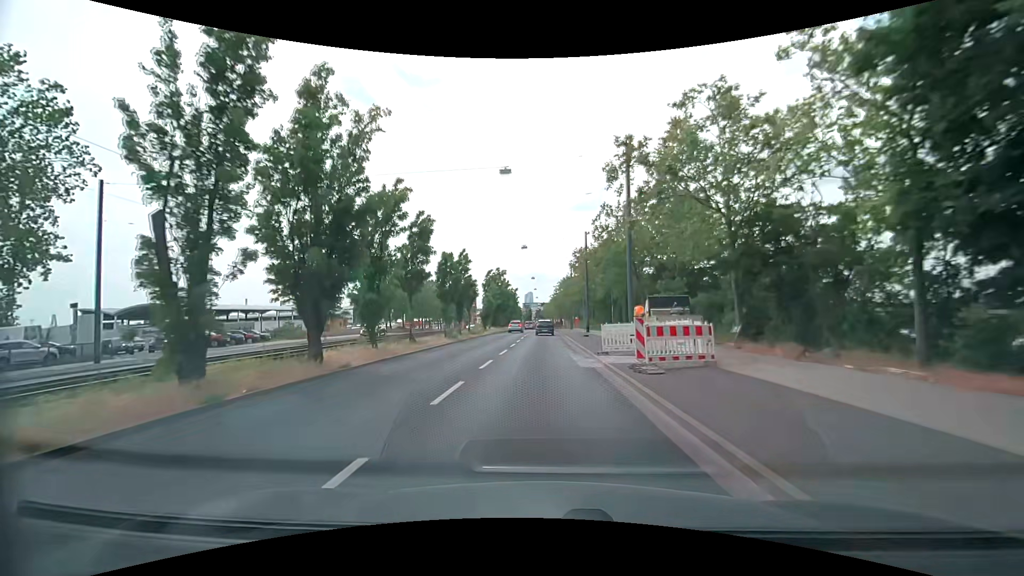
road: primary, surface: asphalt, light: Day
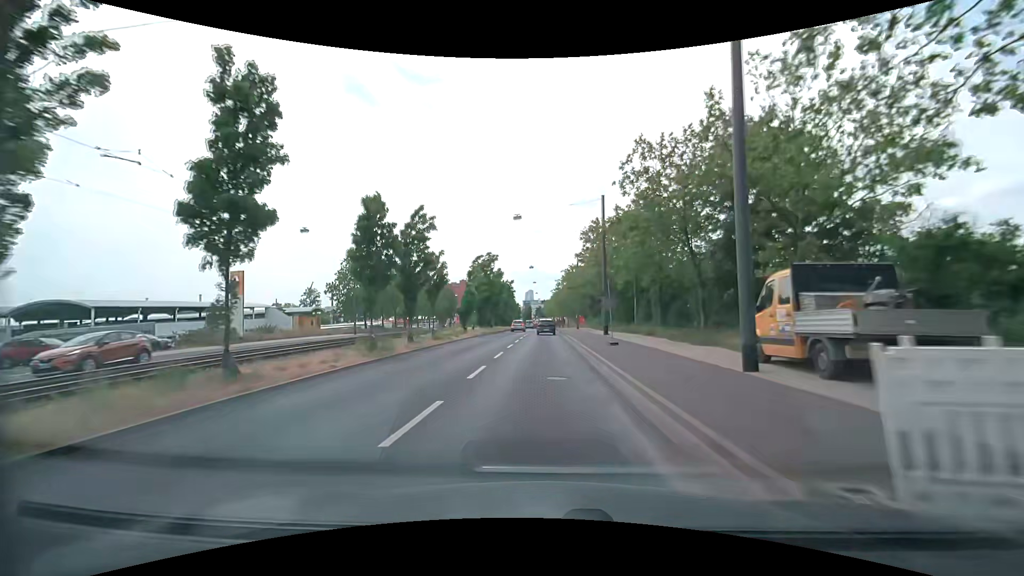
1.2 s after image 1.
(-0.1, +14.6) m; 0°
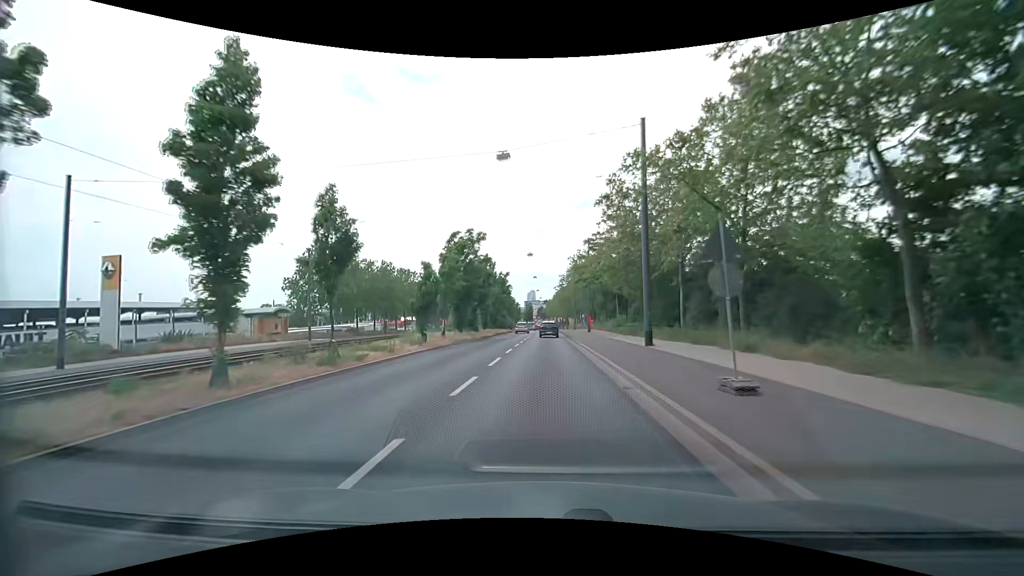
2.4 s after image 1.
(0.0, +14.6) m; 0°
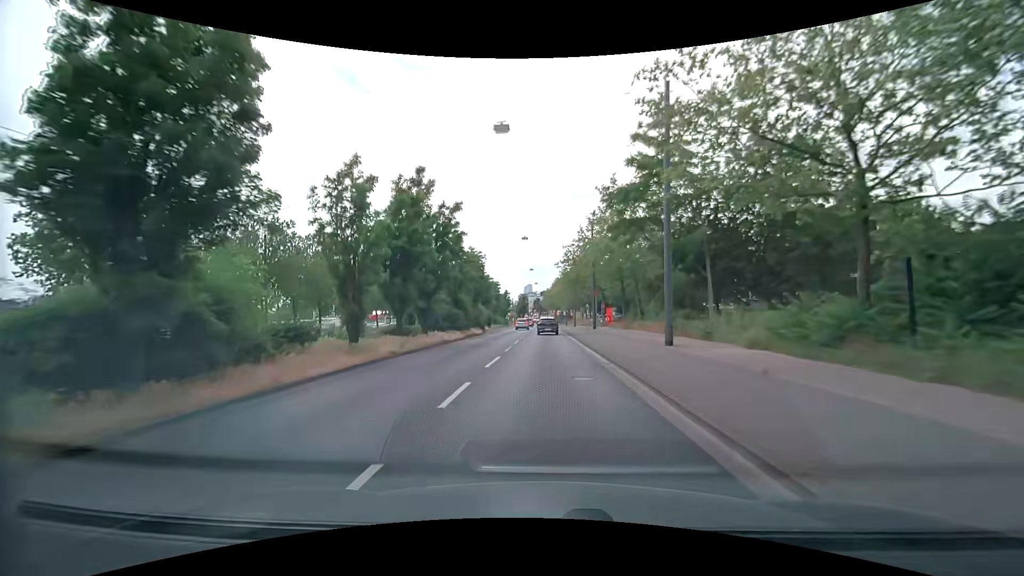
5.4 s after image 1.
(0.0, +36.2) m; +1°
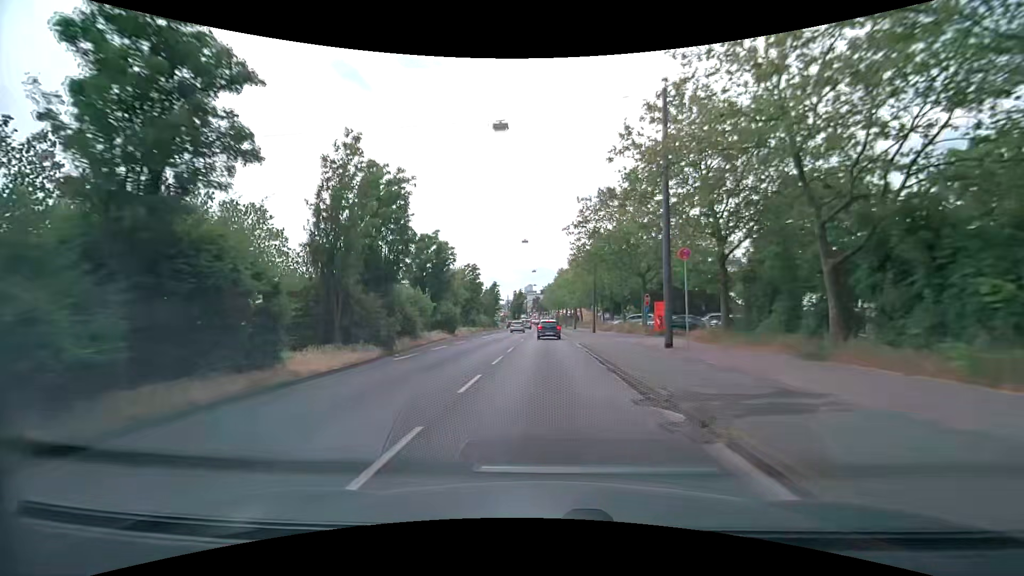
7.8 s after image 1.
(-0.2, +29.1) m; -1°
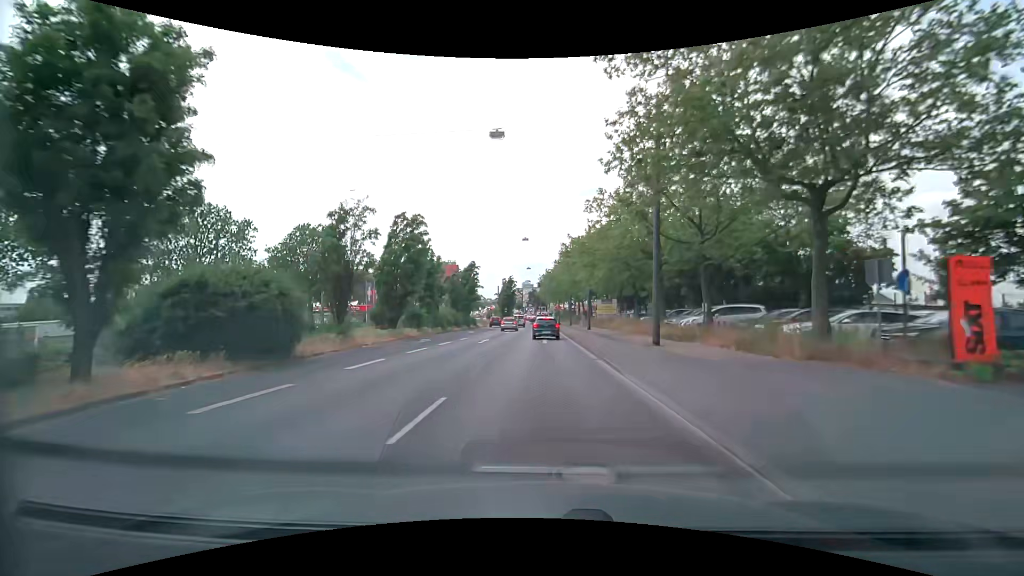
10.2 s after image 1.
(+0.2, +27.7) m; 0°
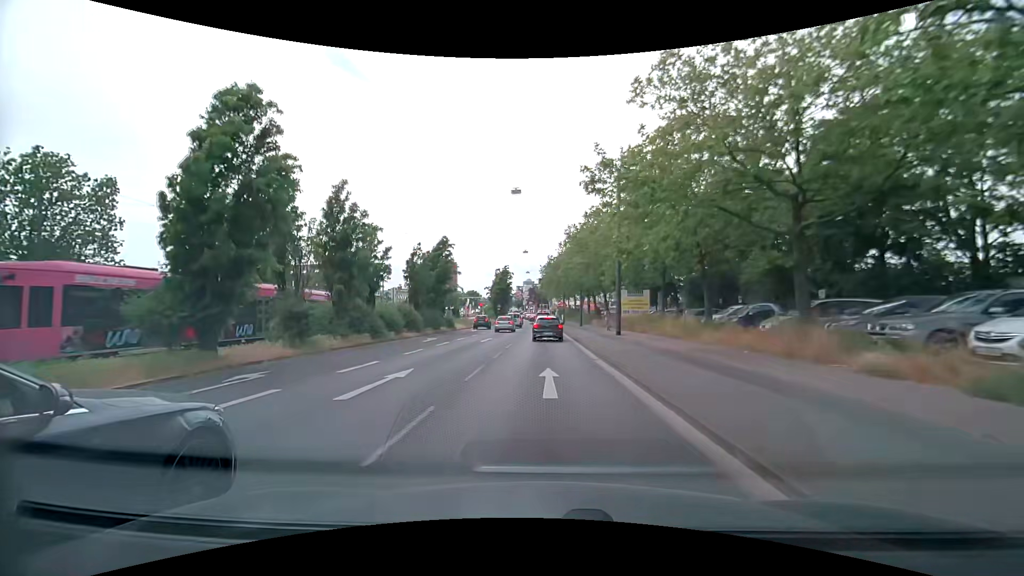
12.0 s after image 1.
(0.0, +18.6) m; 0°
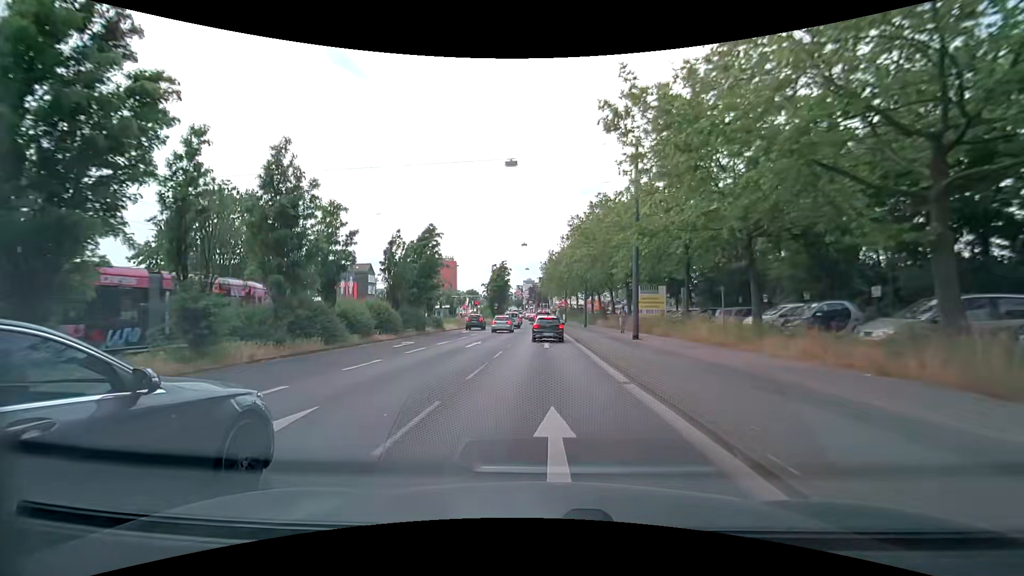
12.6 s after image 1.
(0.0, +5.7) m; -1°
(0, +10) (0, +20) (0, +30) (0, +40) (0, +50) (0, +60) (0, +70) (0, +80) (-1, +90) (-1, +100) m
